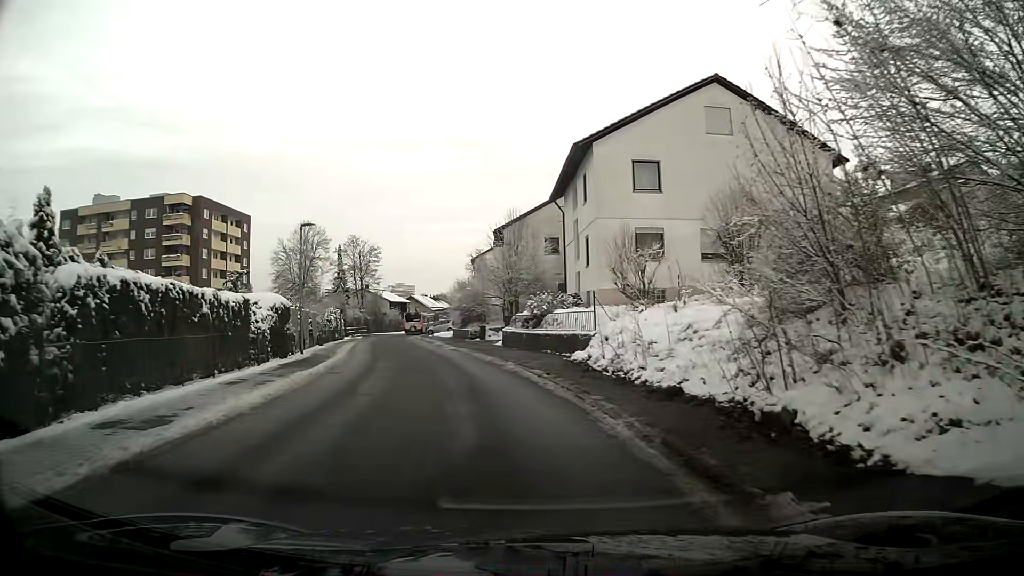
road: residential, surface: asphalt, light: Day
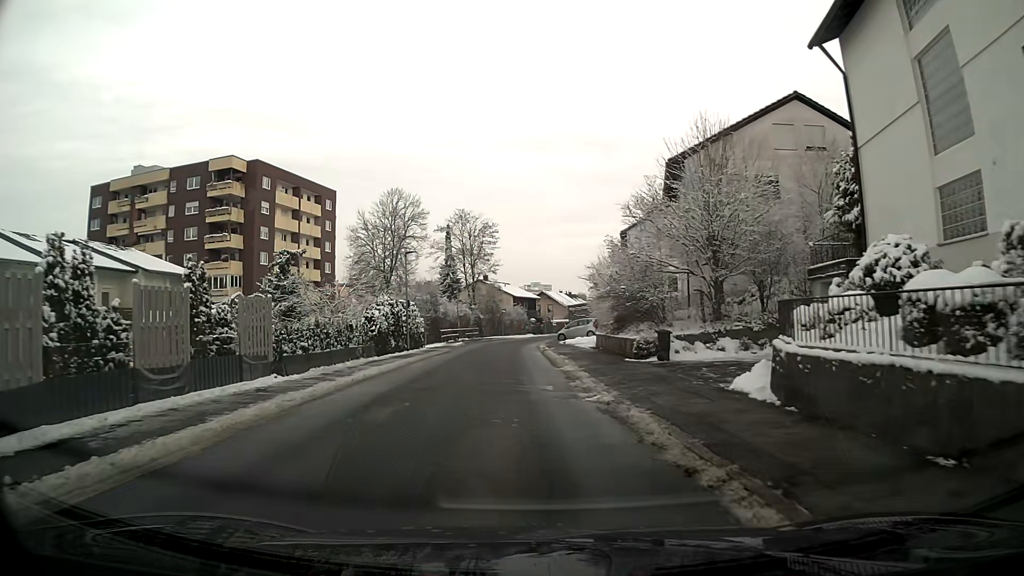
(-2.5, +23.1) m; -11°
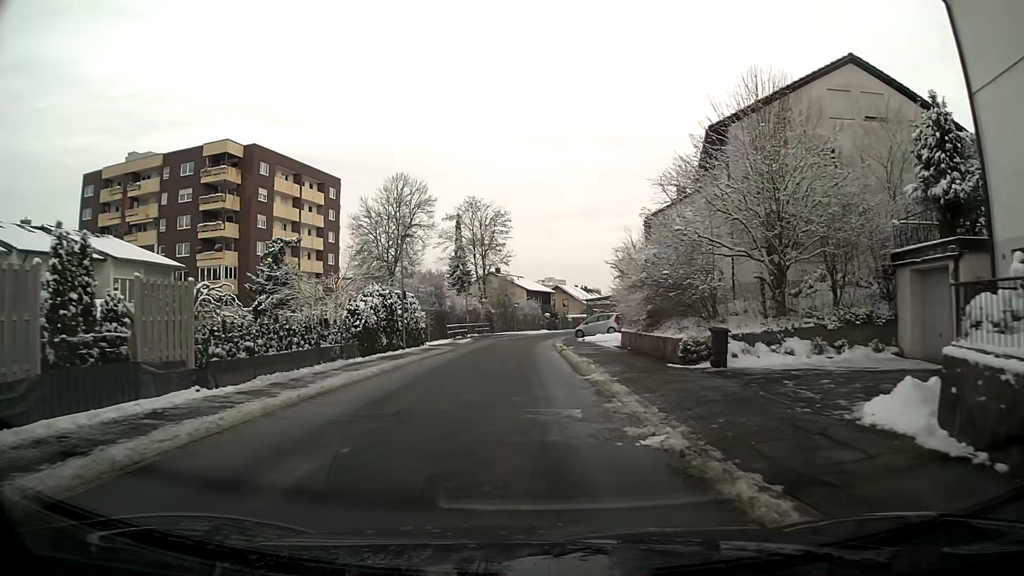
(0.0, +4.7) m; -1°
